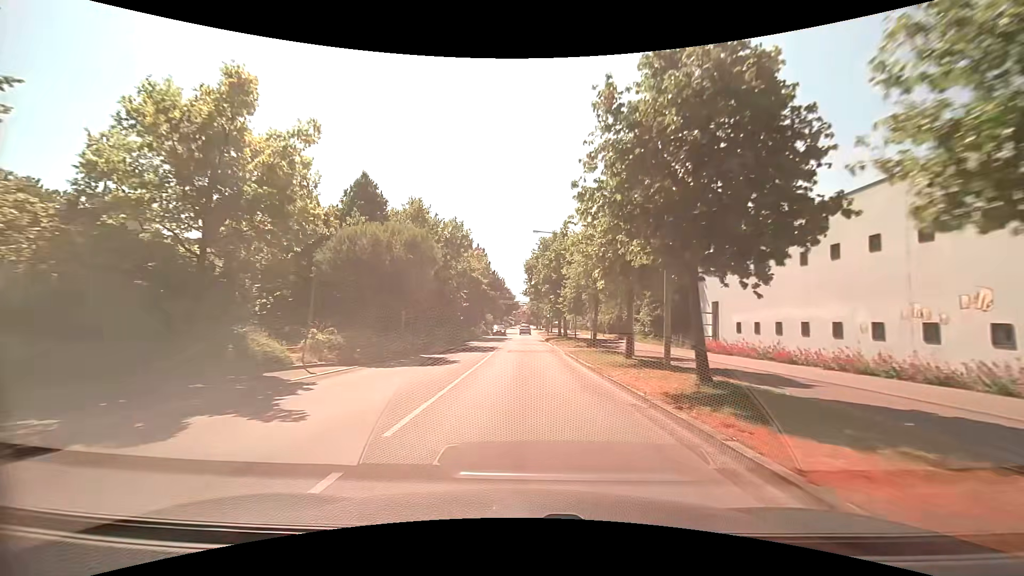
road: tertiary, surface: asphalt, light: Day
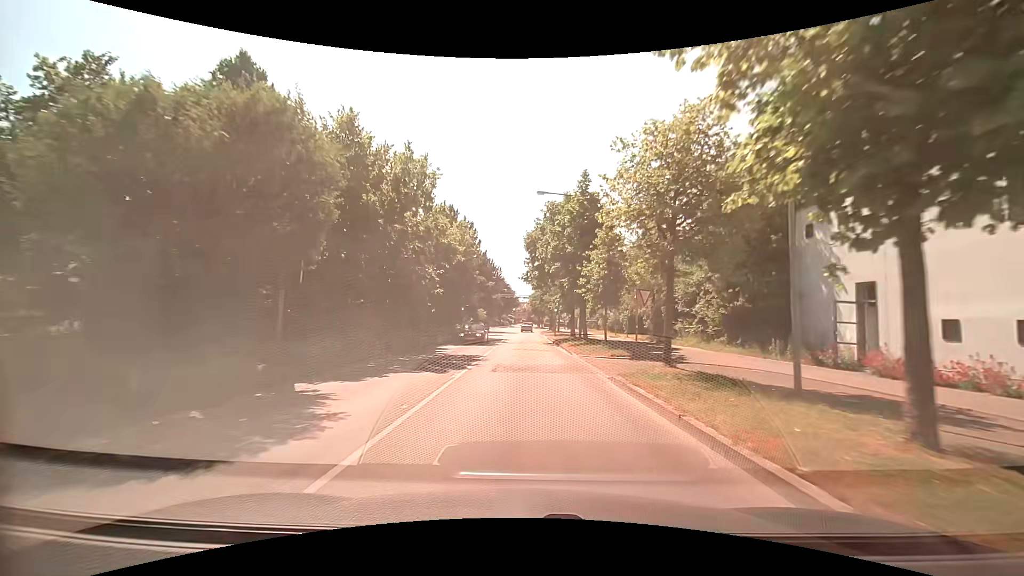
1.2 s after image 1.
(-0.2, +13.5) m; -1°
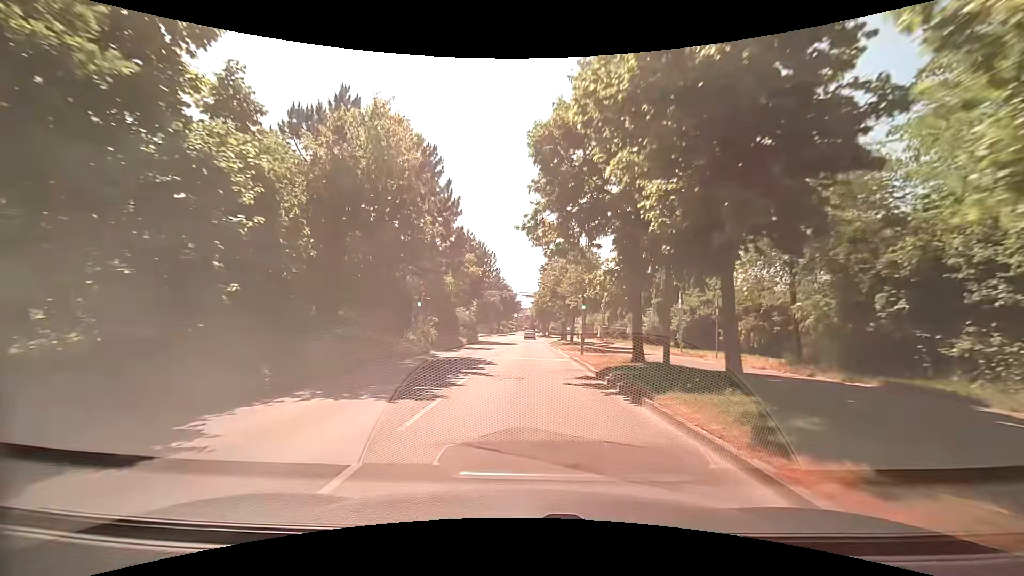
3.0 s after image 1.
(-0.2, +20.5) m; 0°
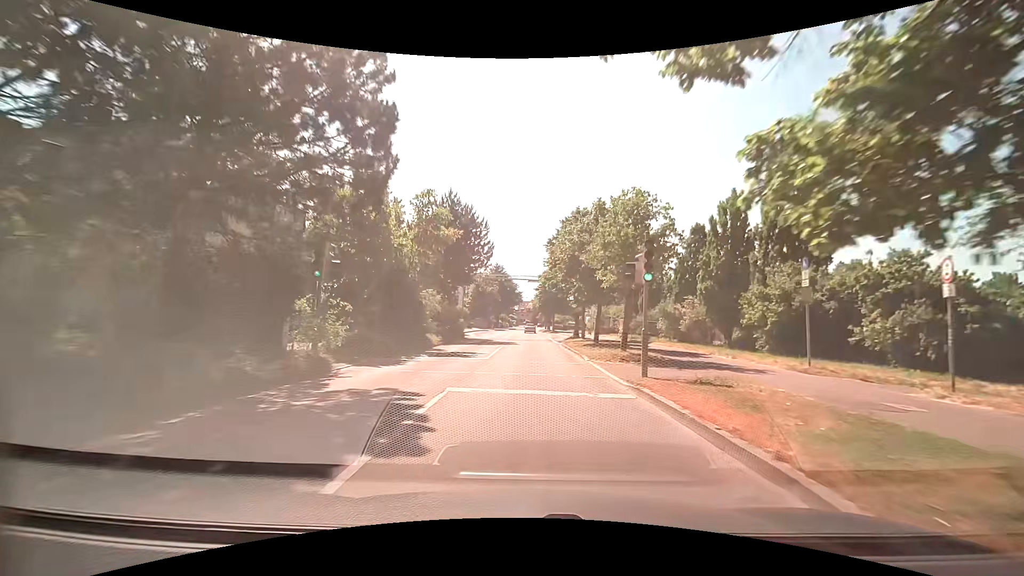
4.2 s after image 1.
(-0.2, +13.4) m; -1°
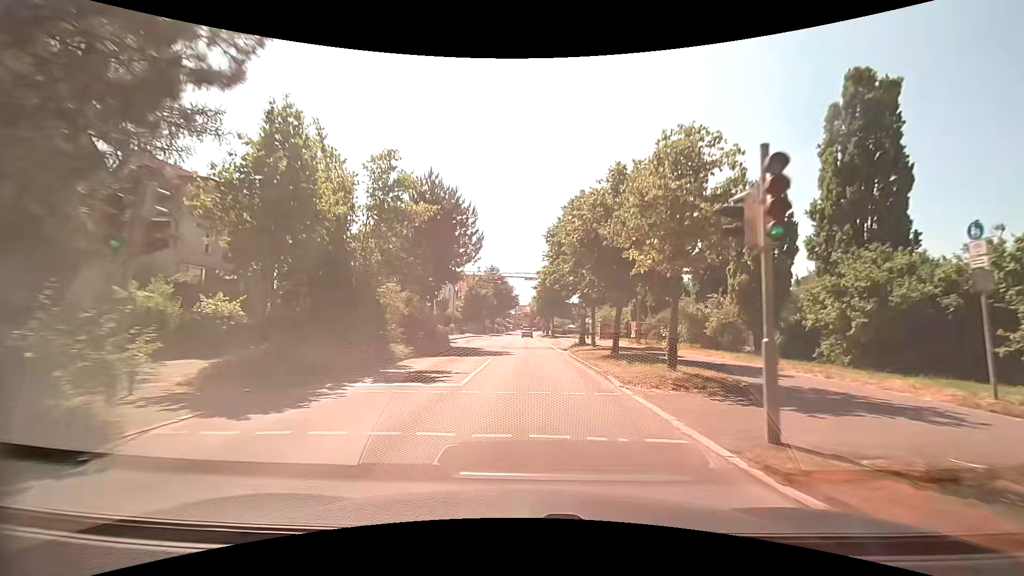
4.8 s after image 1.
(+0.1, +6.7) m; +1°
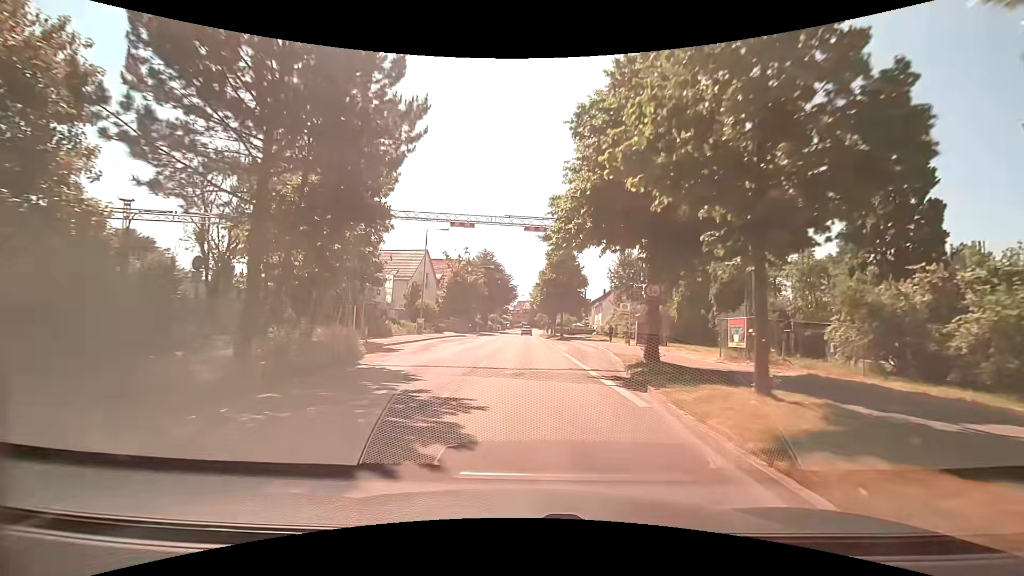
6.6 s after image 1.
(0.0, +20.4) m; 0°
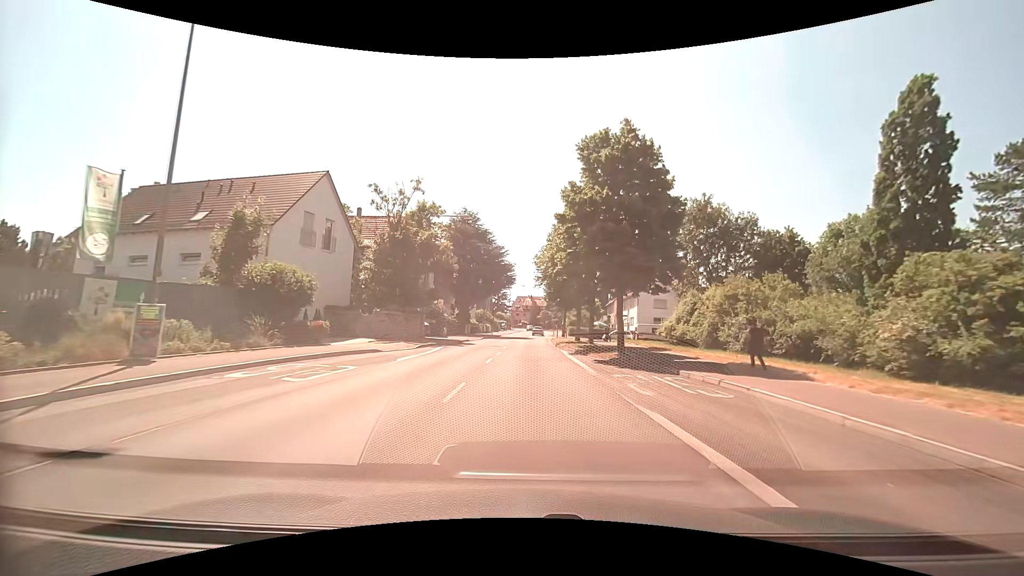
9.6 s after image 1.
(+0.2, +34.8) m; 0°
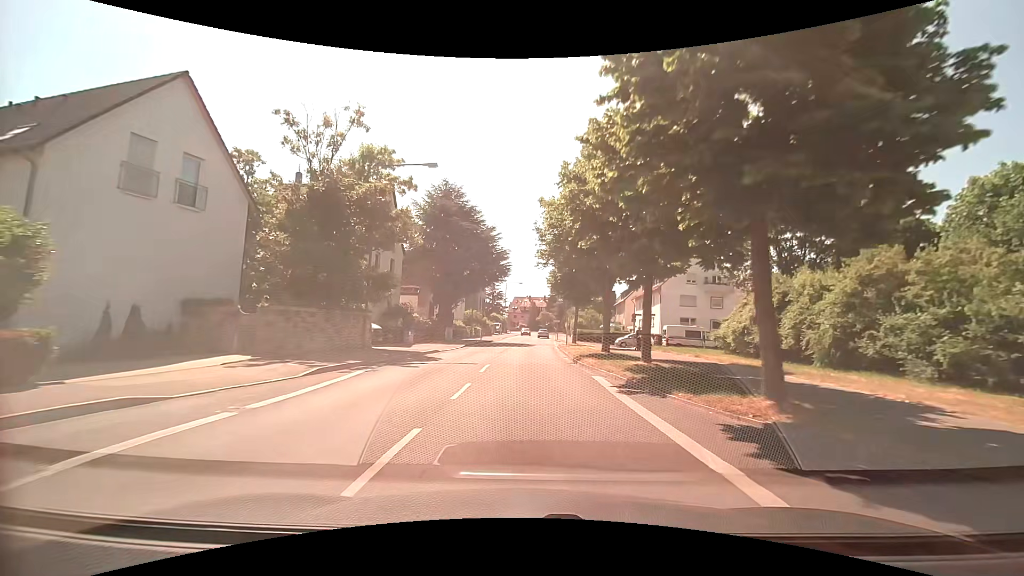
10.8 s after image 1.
(+0.1, +13.9) m; 0°
(0, +10) (0, +20) (0, +30) (0, +40) (+1, +50) (+1, +60) (+2, +70) (+2, +80) (+3, +90) (+4, +100) m
